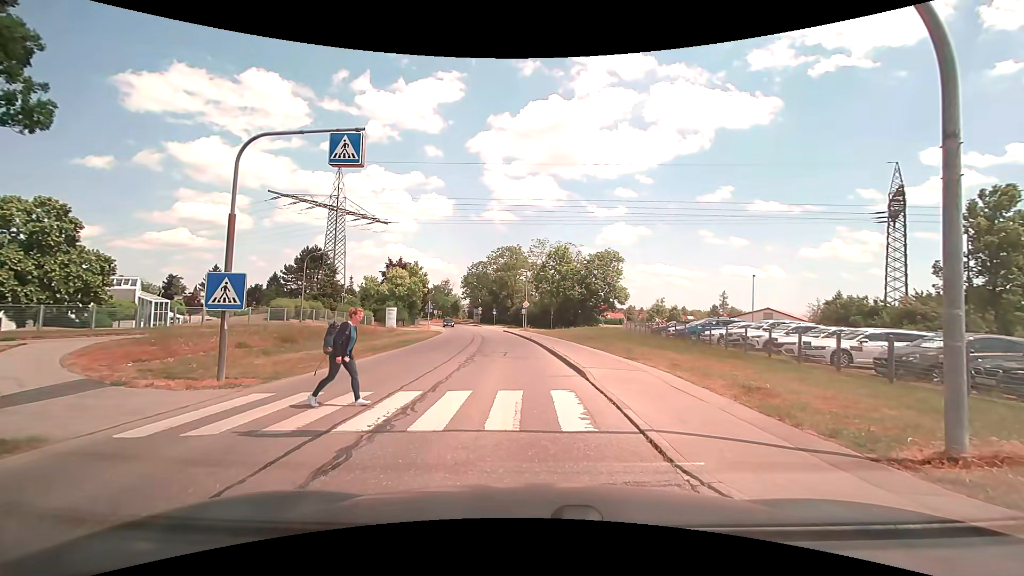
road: tertiary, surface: asphalt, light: Day
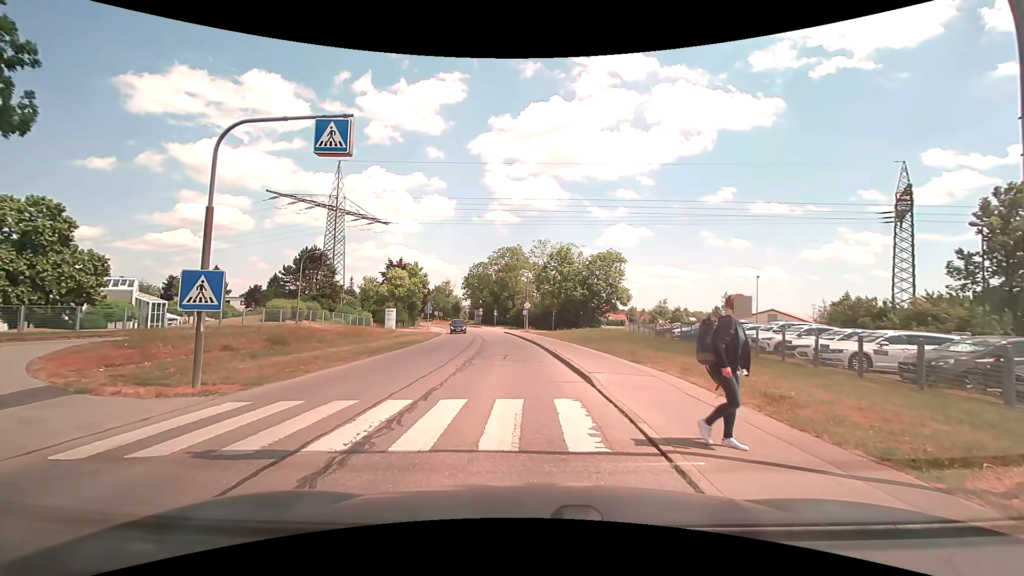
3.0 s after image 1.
(0.0, +0.9) m; 0°
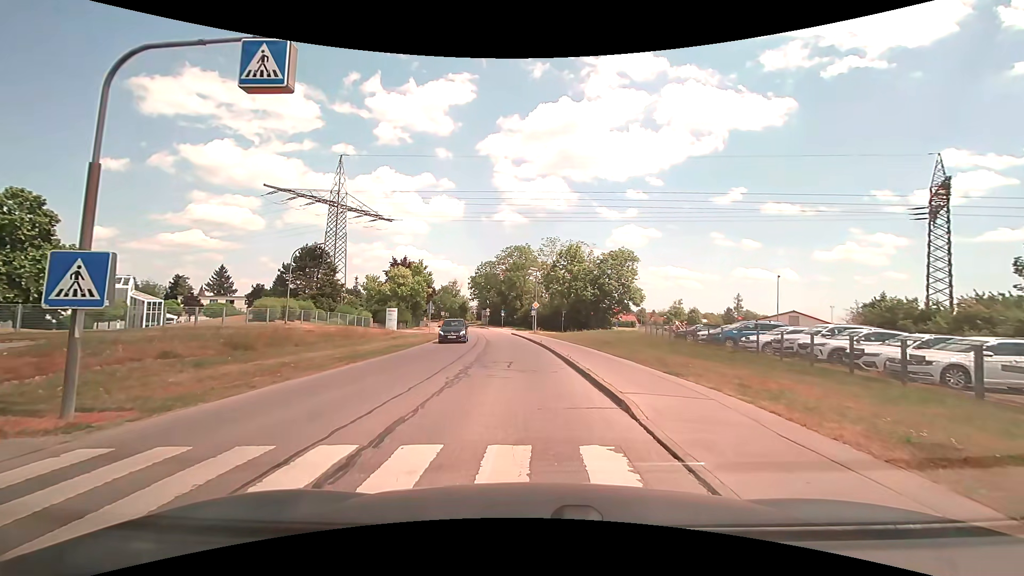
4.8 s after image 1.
(-0.1, +3.3) m; -2°
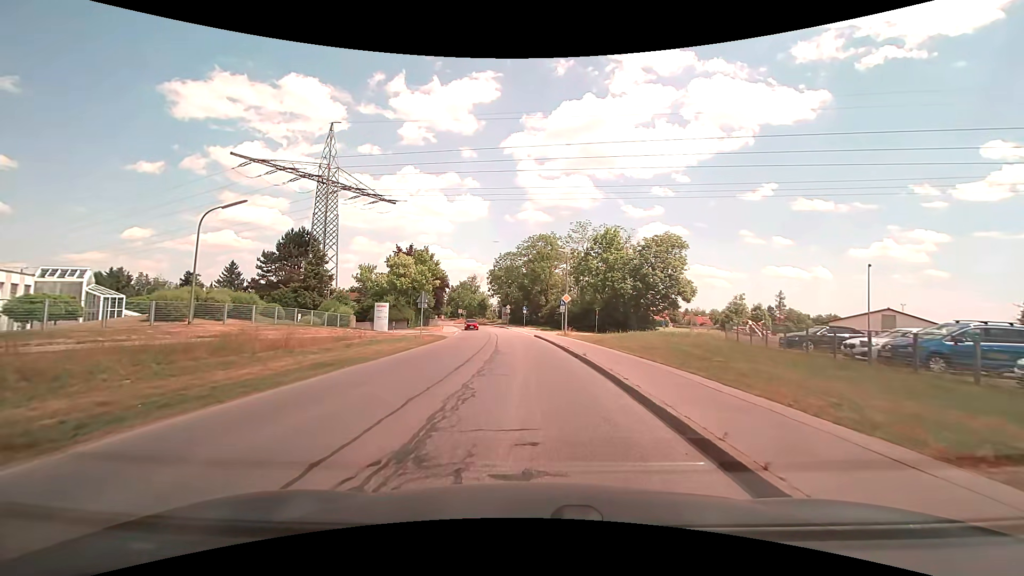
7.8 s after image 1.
(-0.3, +13.0) m; -2°
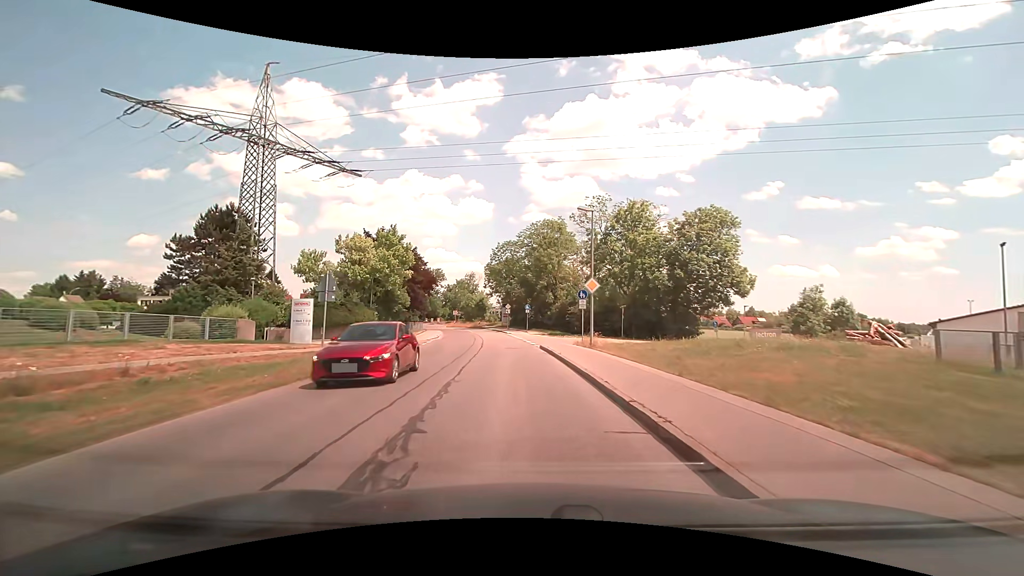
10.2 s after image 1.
(0.0, +16.0) m; -1°
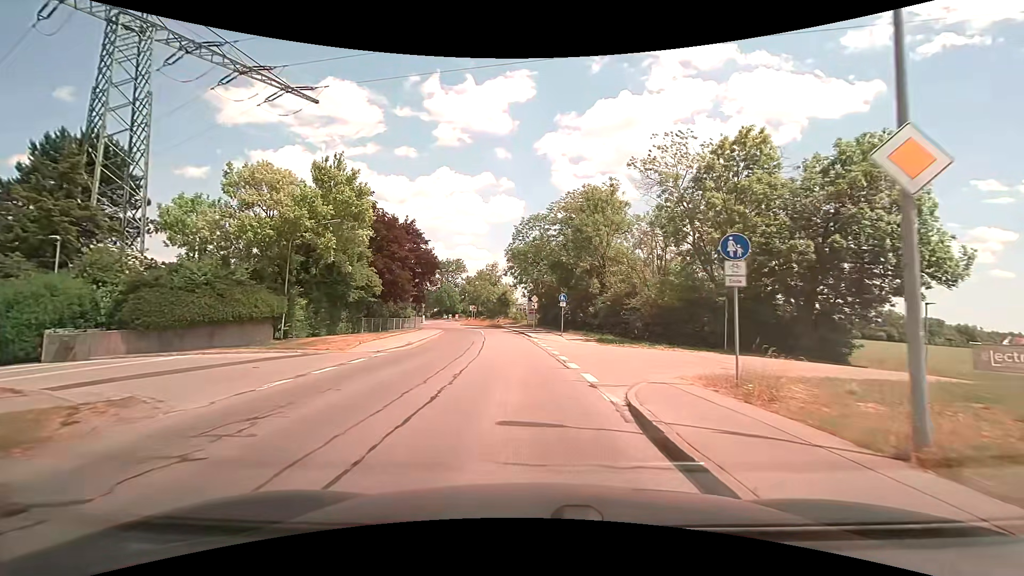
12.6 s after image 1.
(-0.5, +19.6) m; -3°
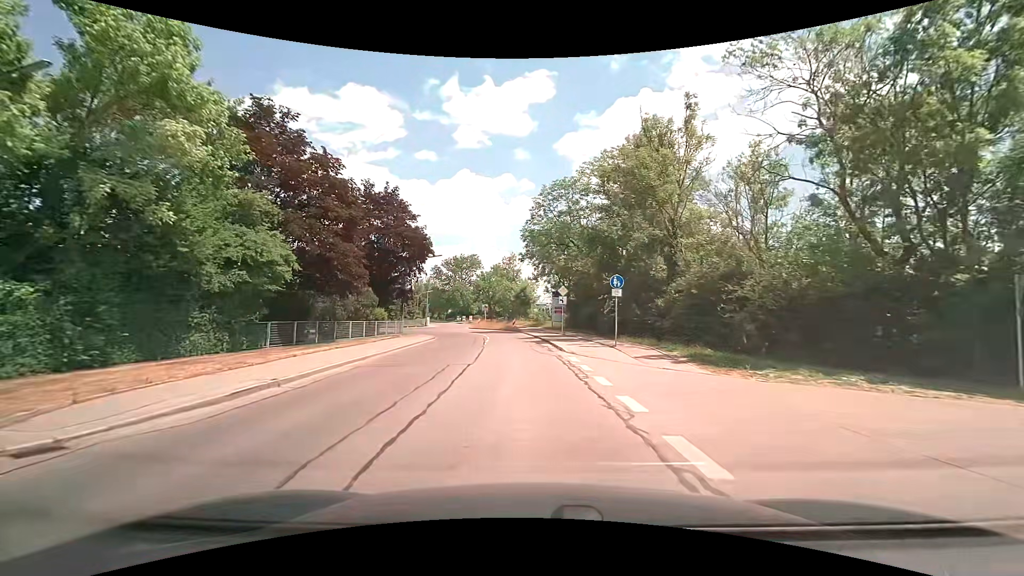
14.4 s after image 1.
(-0.4, +15.9) m; -2°
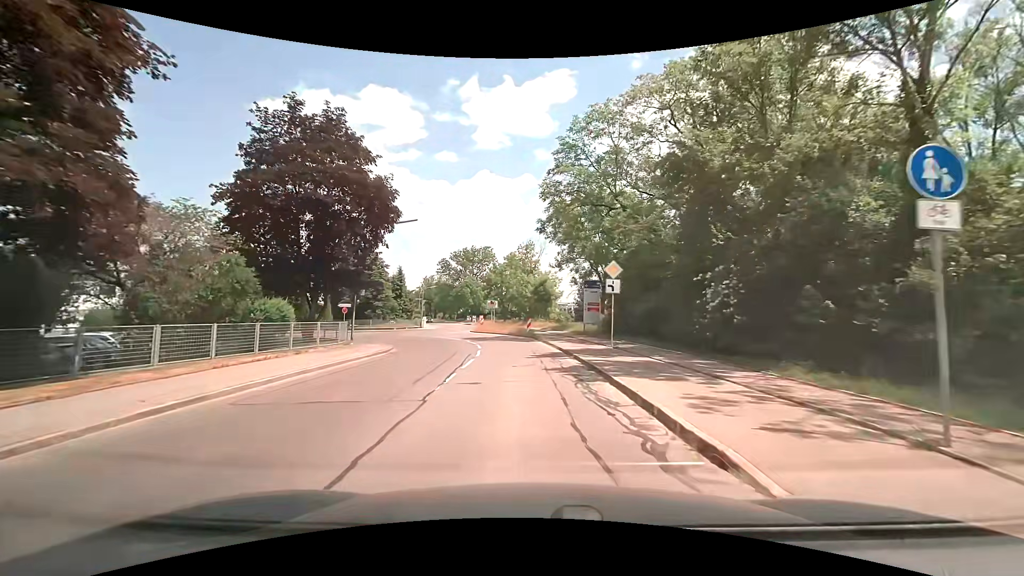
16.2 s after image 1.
(-0.4, +16.6) m; -3°
(0, +10) (-1, +20) (-2, +30) (-4, +40) (-7, +49) (-8, +59) (-8, +69) (-10, +79) (-12, +89) (-15, +98) m
